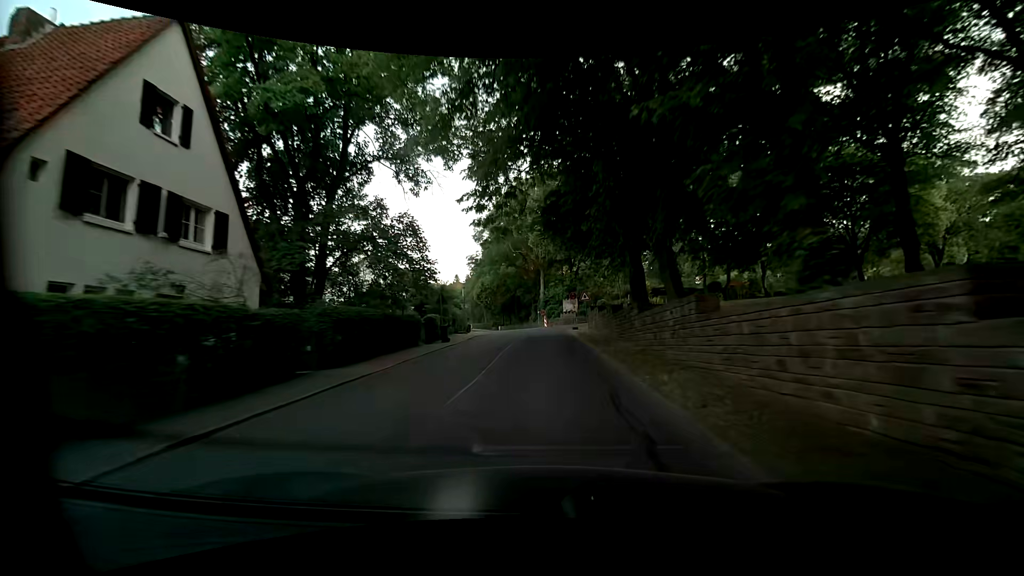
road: residential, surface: asphalt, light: Day
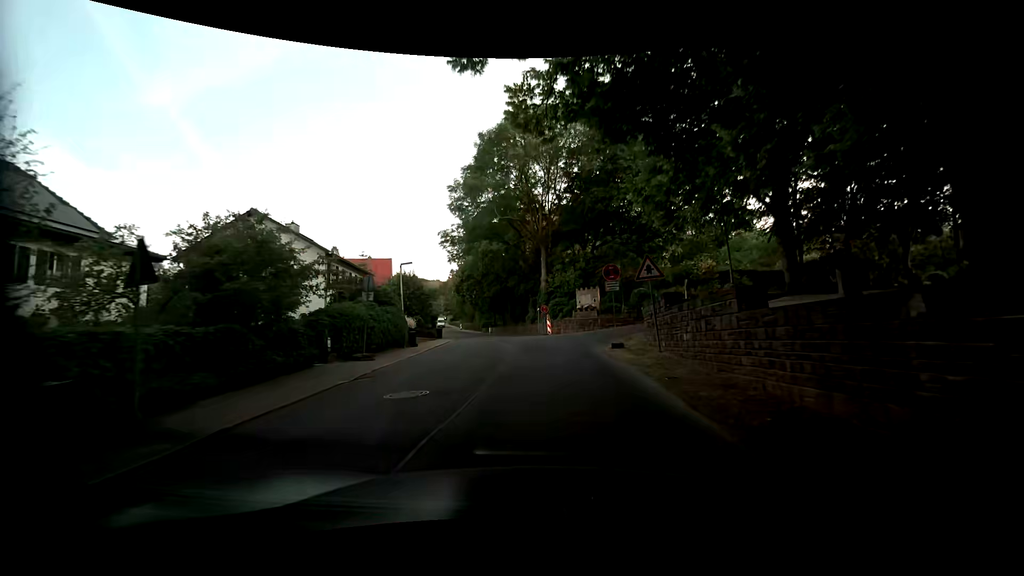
(-0.1, +22.1) m; +2°
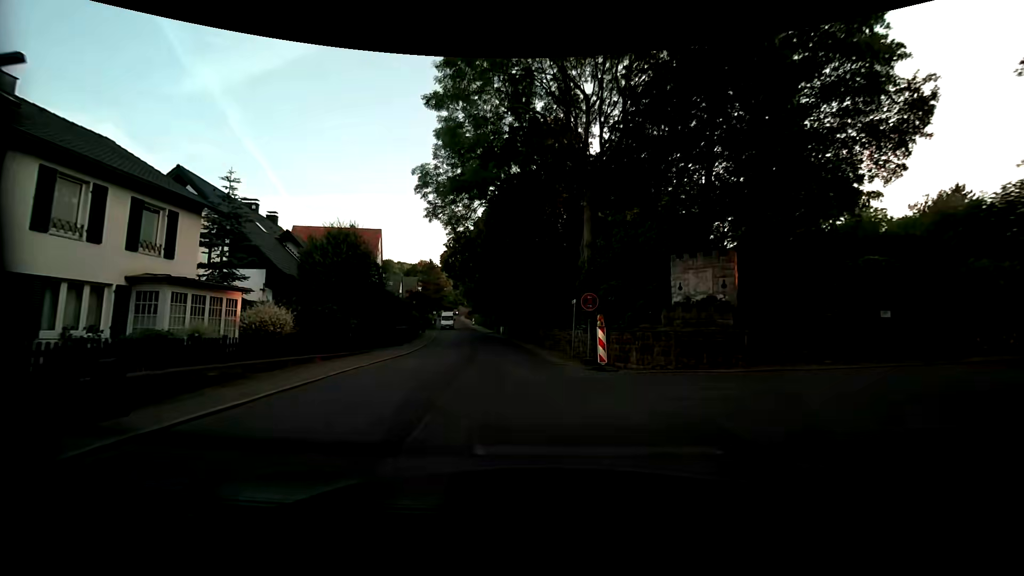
(-1.1, +22.5) m; -5°
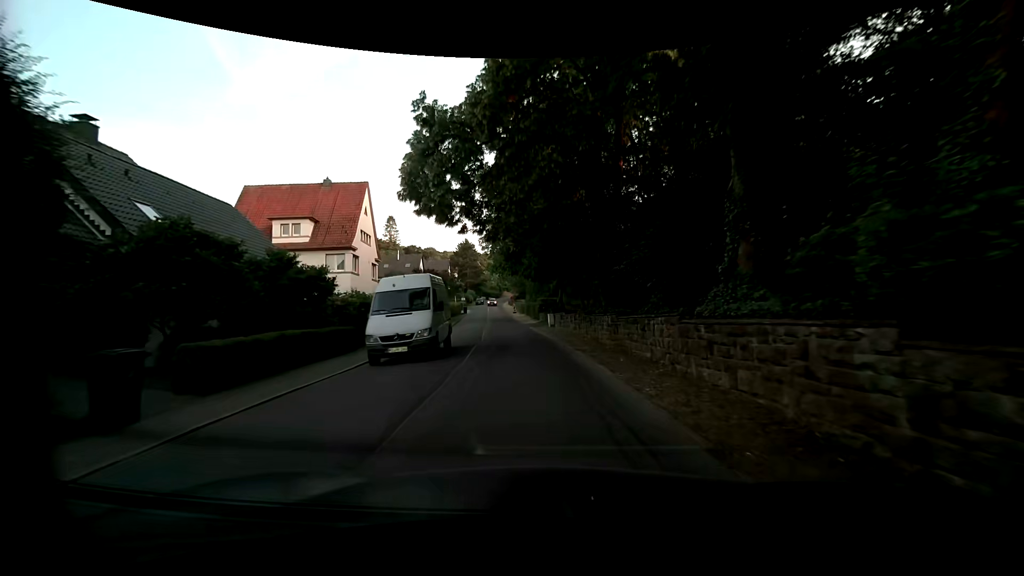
(-1.5, +23.0) m; -5°
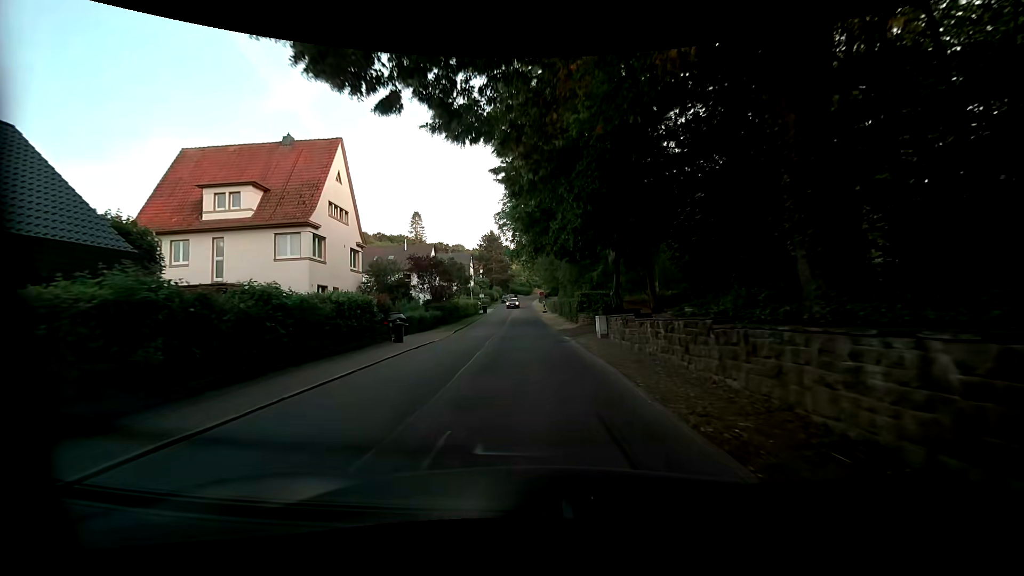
(-0.8, +13.4) m; -3°
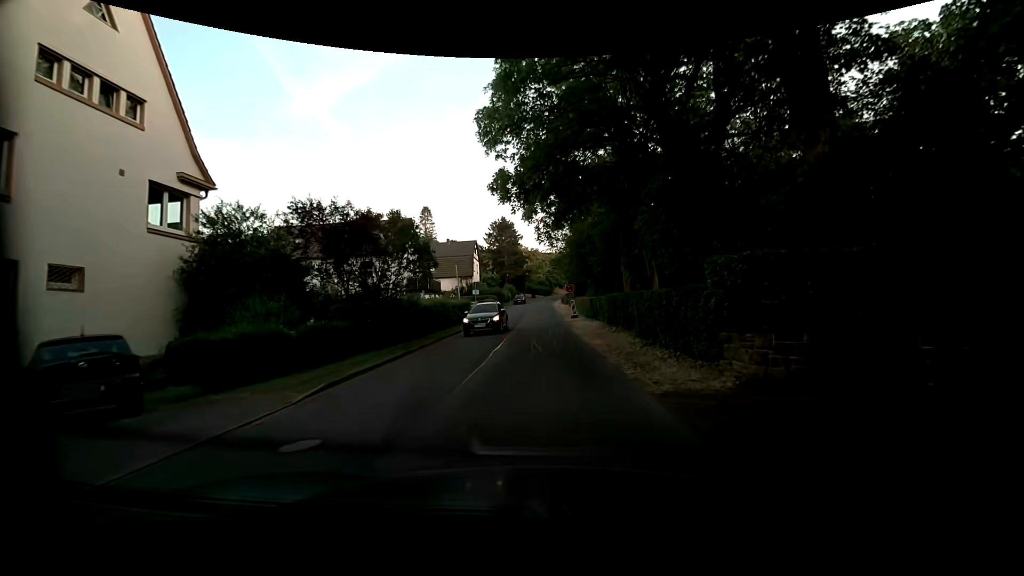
(-1.3, +21.1) m; -3°
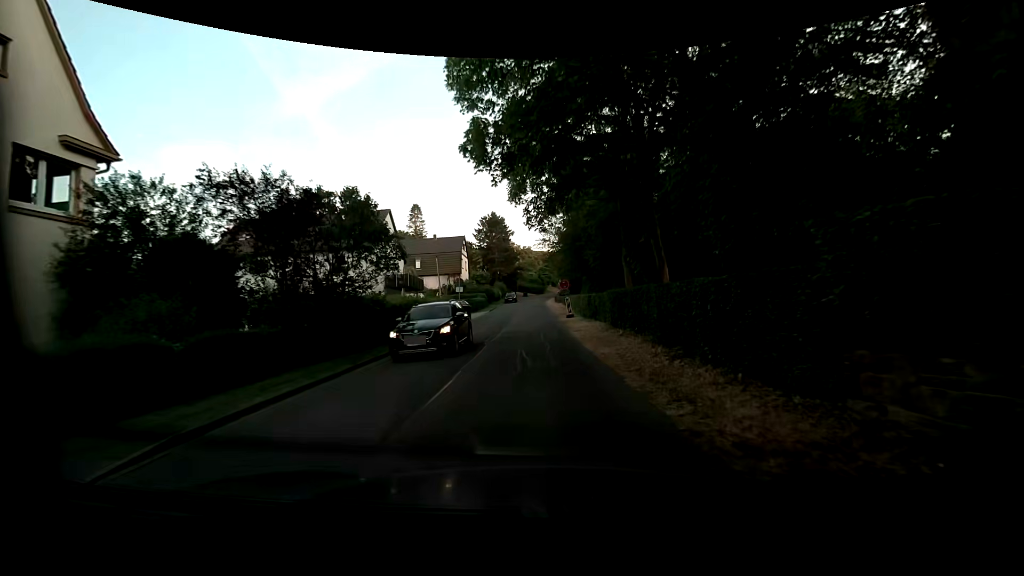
(-0.1, +4.0) m; 0°
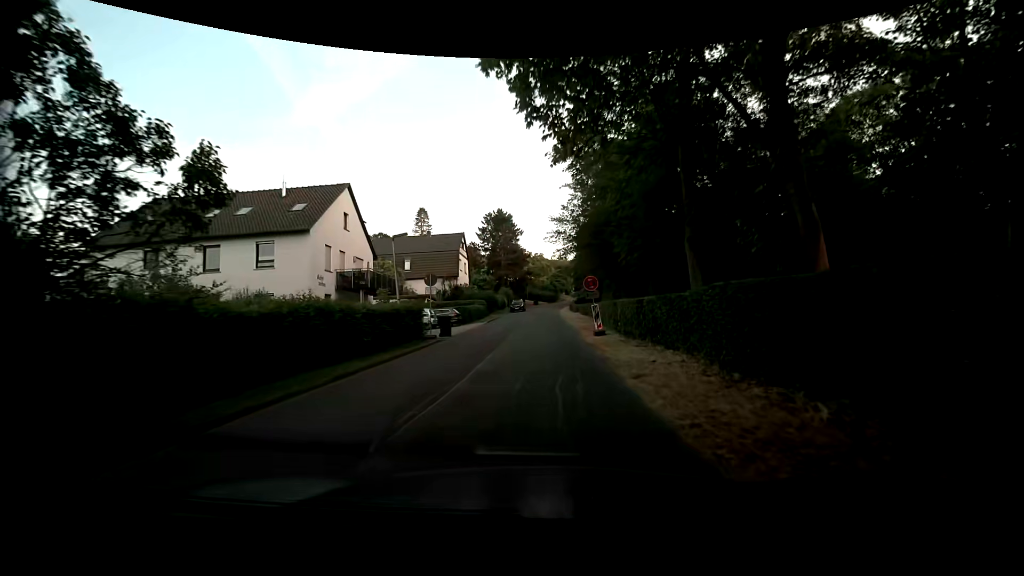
(-0.2, +11.7) m; -1°
(0, +10) (0, +20) (0, +30) (0, +40) (0, +50) (0, +60) (0, +70) (+1, +80) (+2, +90) (+3, +100) m
